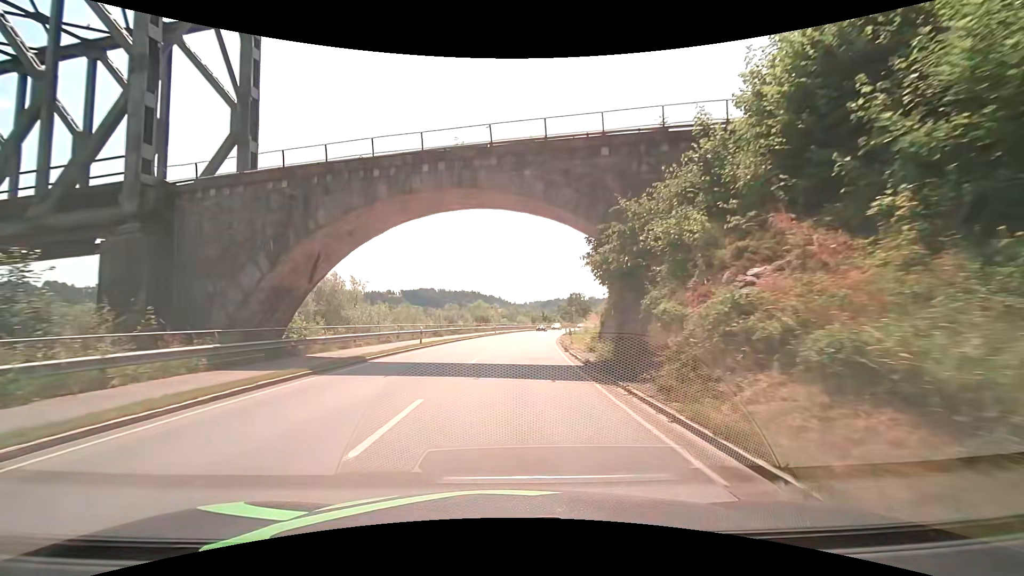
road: primary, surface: asphalt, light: Day
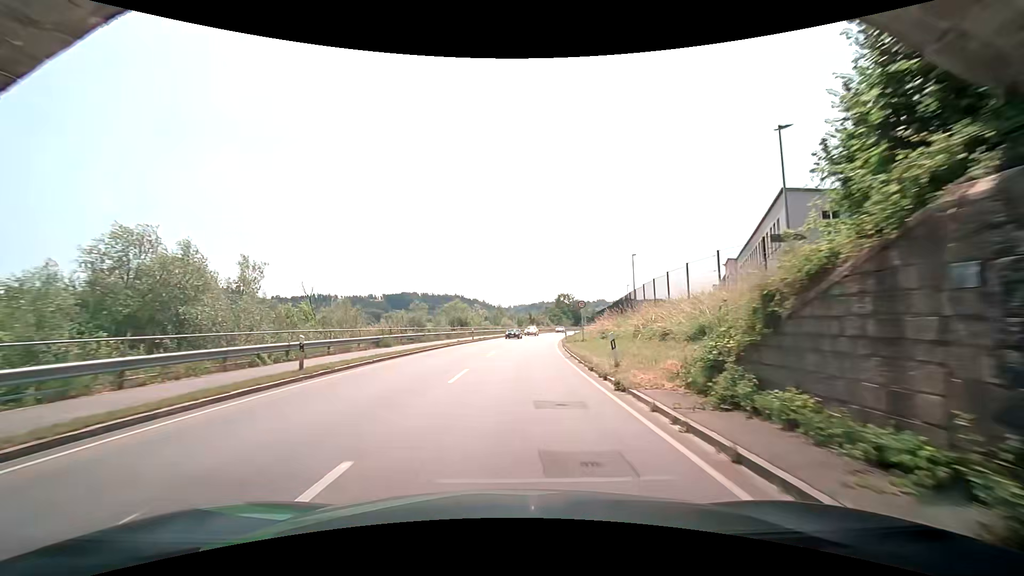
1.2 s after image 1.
(+0.2, +15.3) m; +2°
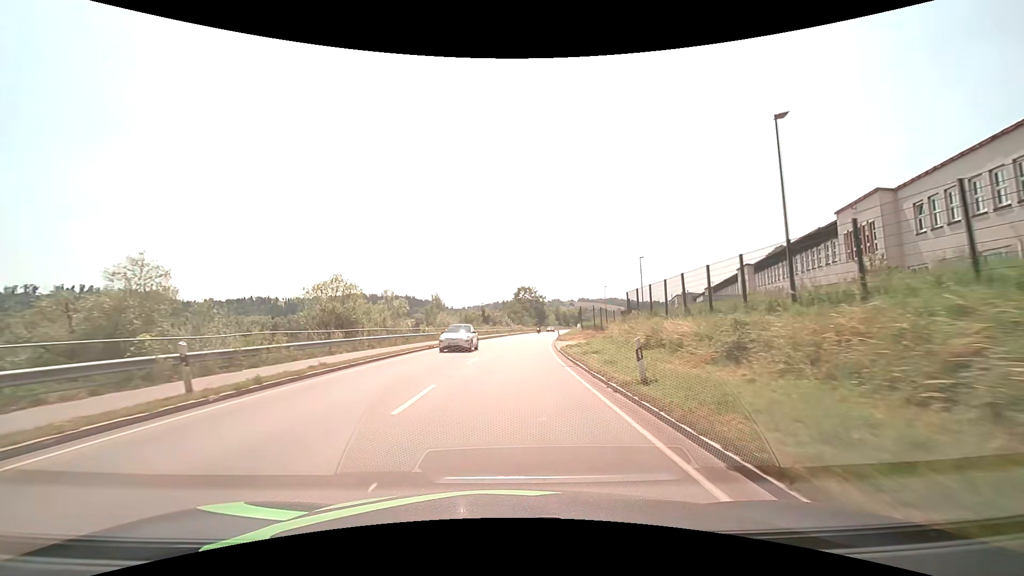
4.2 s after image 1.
(+1.7, +38.0) m; +5°
(0, +10) (0, +20) (+1, +30) (+2, +40) (+3, +50) (+4, +60) (+5, +70) (+7, +80) (+8, +90) (+10, +99) m
